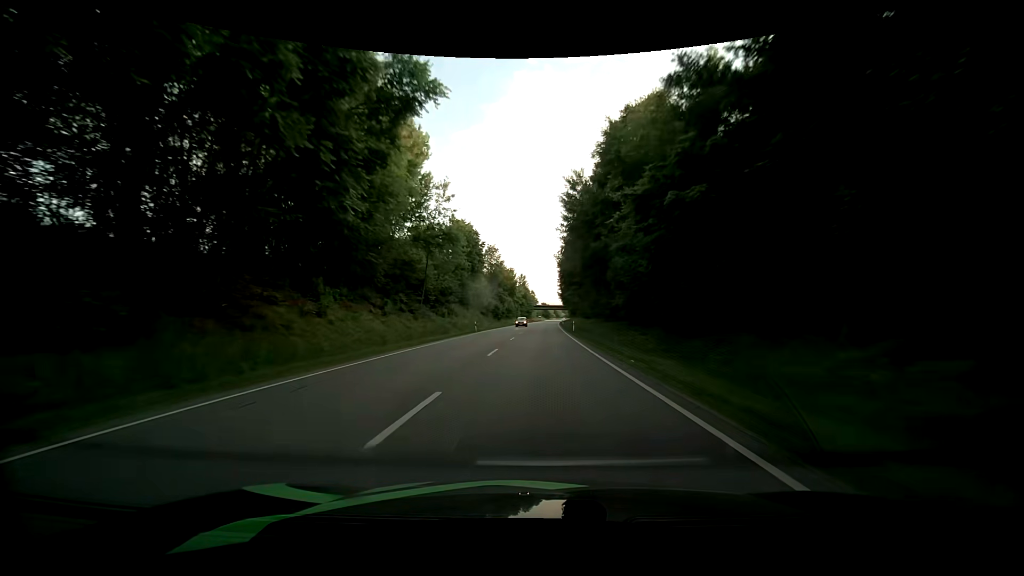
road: primary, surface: asphalt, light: Day
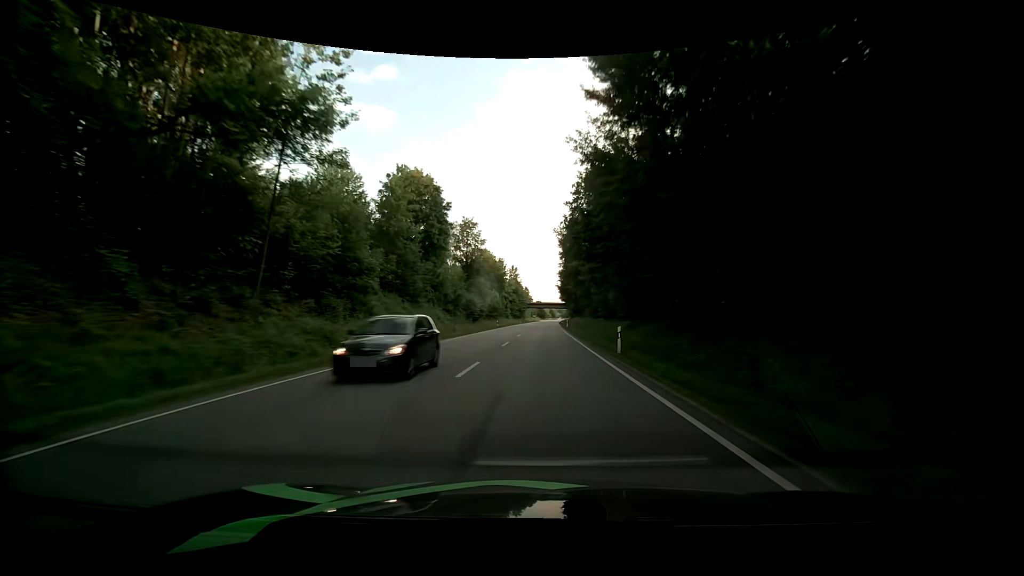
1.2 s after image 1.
(+0.2, +31.0) m; +1°
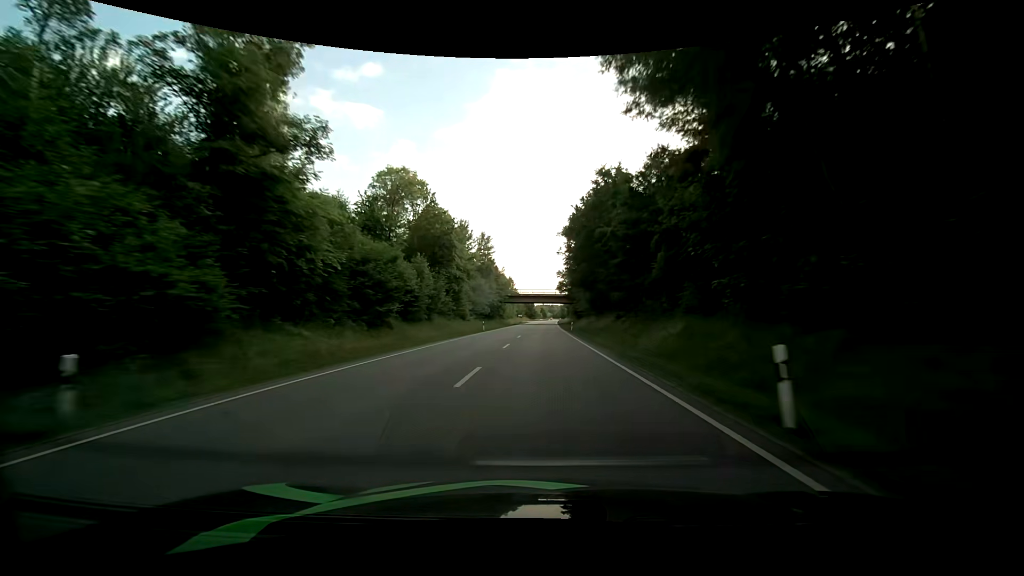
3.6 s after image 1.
(+0.5, +63.3) m; +1°
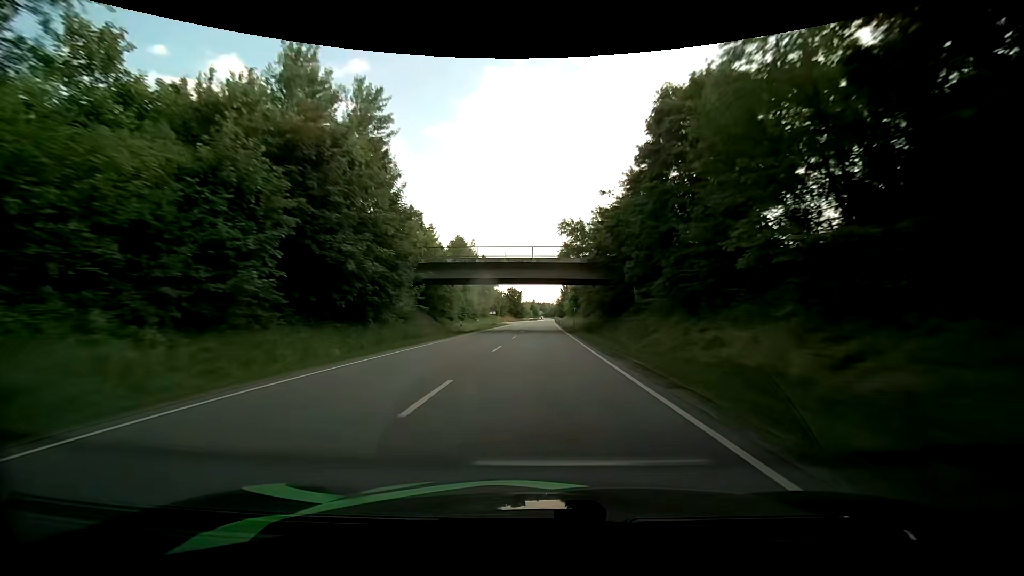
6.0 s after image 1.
(+1.3, +64.4) m; +1°
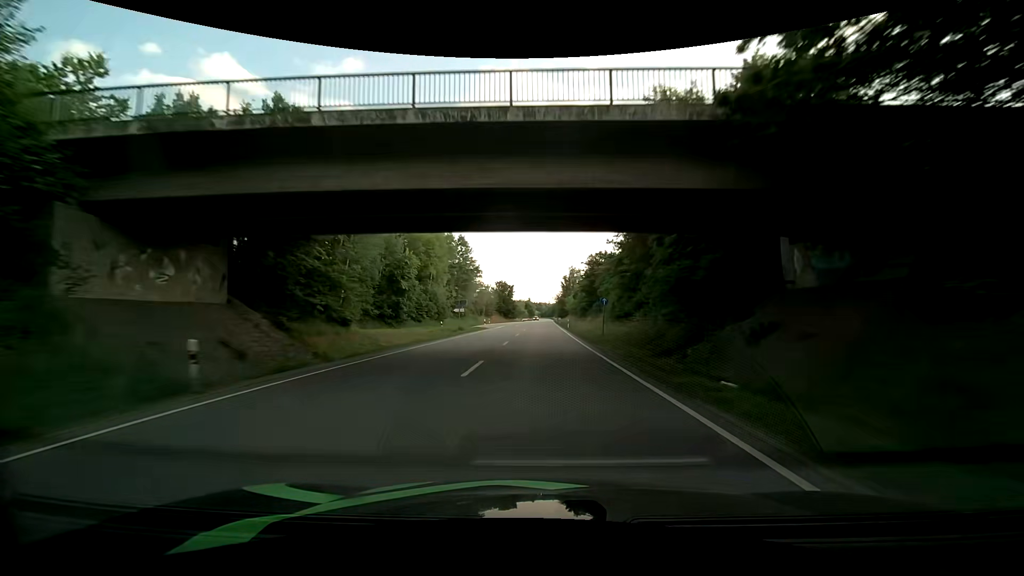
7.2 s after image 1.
(+0.1, +32.6) m; +1°
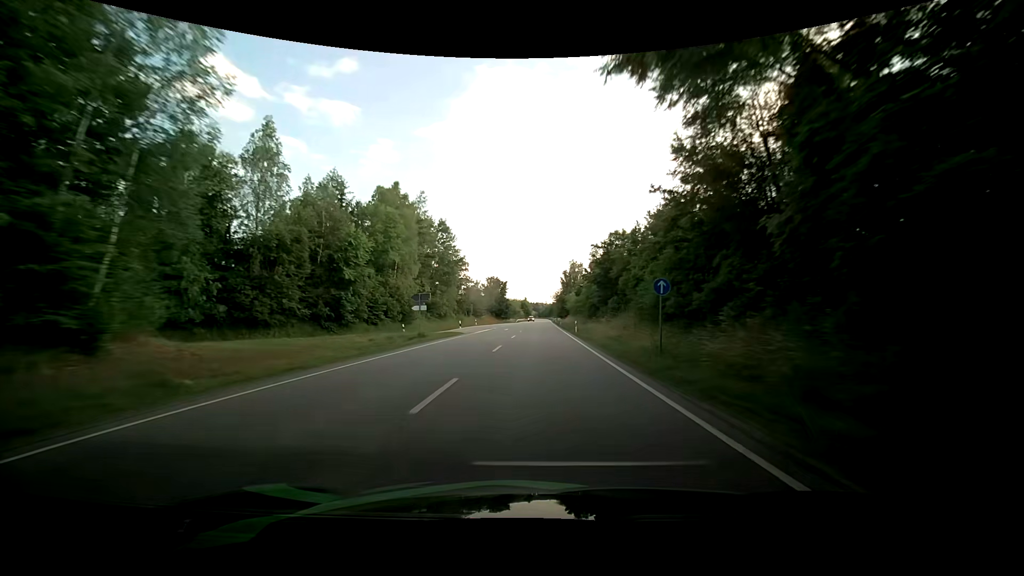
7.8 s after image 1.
(-0.1, +16.4) m; 0°
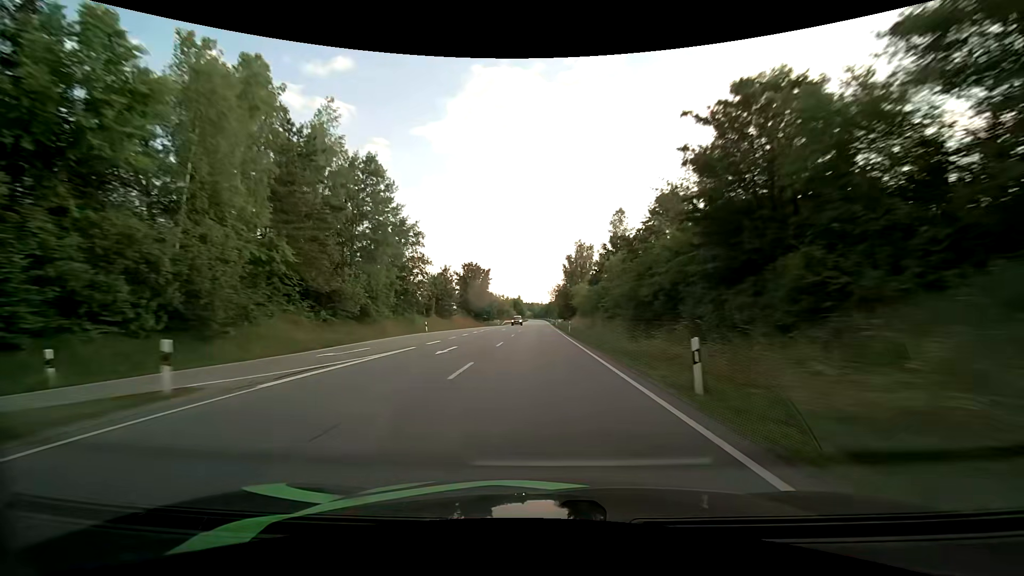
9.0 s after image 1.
(+0.1, +33.1) m; 0°
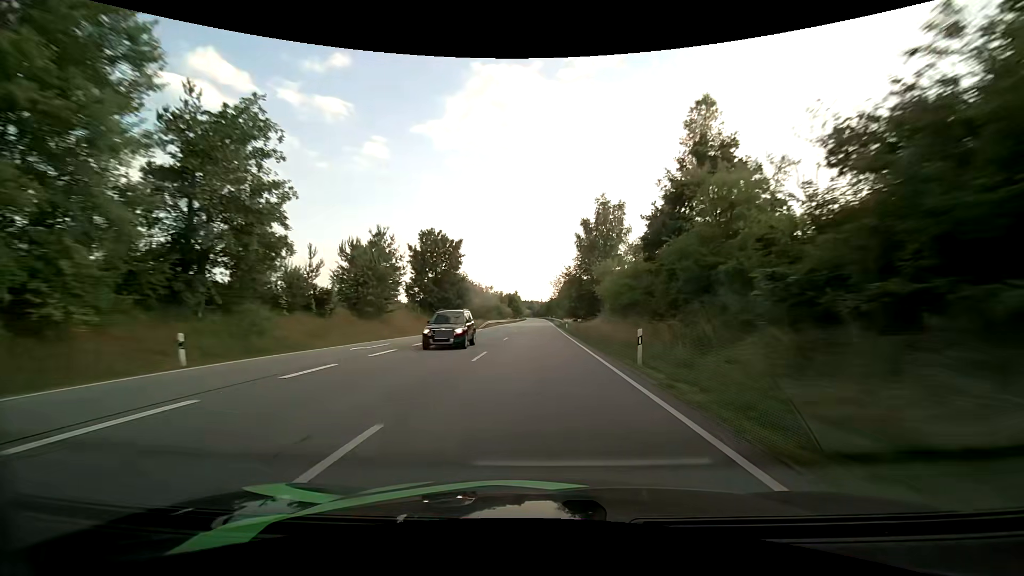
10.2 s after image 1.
(0.0, +33.1) m; 0°
(0, +10) (0, +20) (0, +30) (0, +40) (0, +50) (0, +60) (0, +70) (0, +80) (0, +90) (0, +100) m
